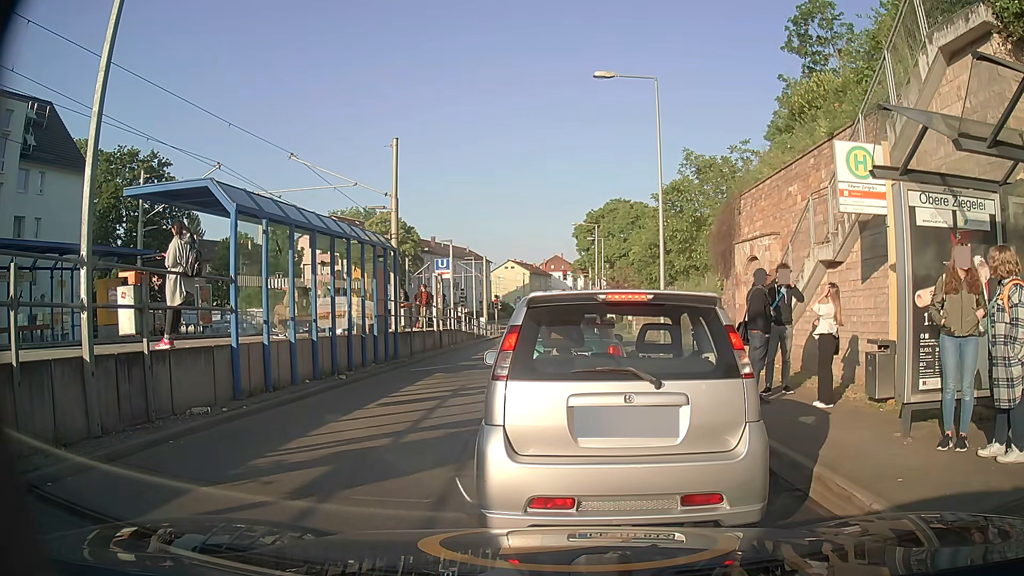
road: secondary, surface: asphalt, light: Day
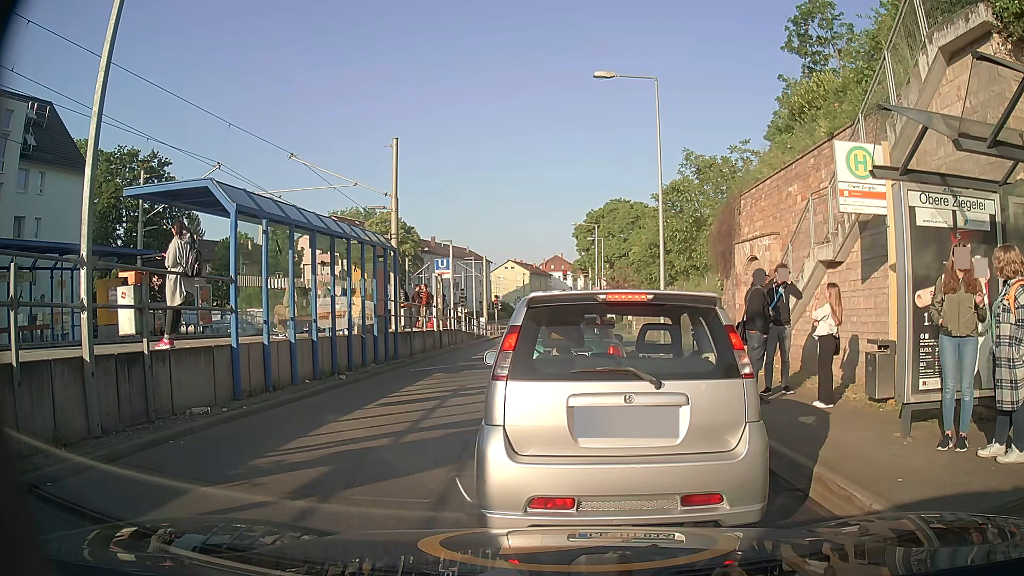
(0.0, 0.0) m; 0°
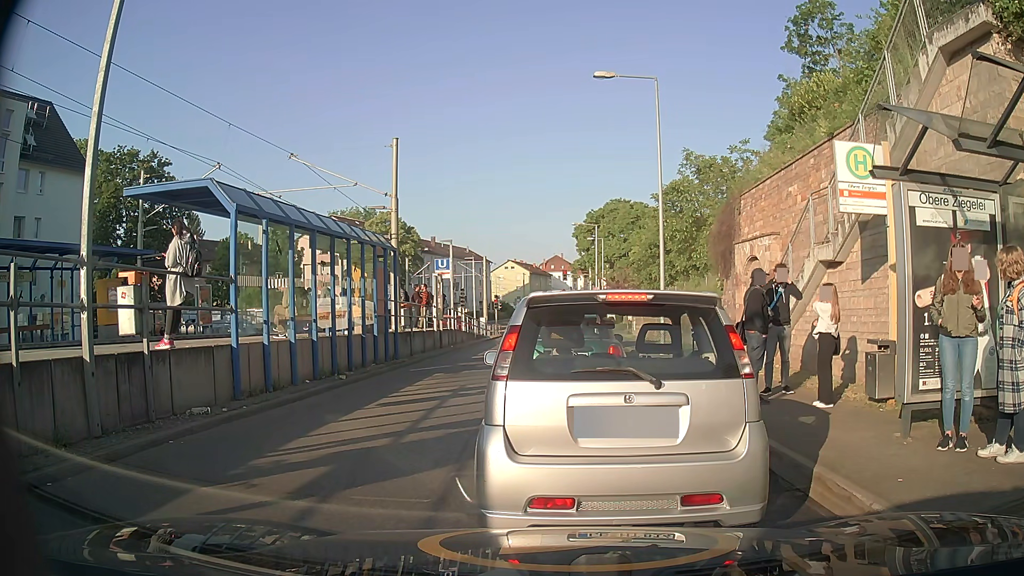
(0.0, 0.0) m; 0°
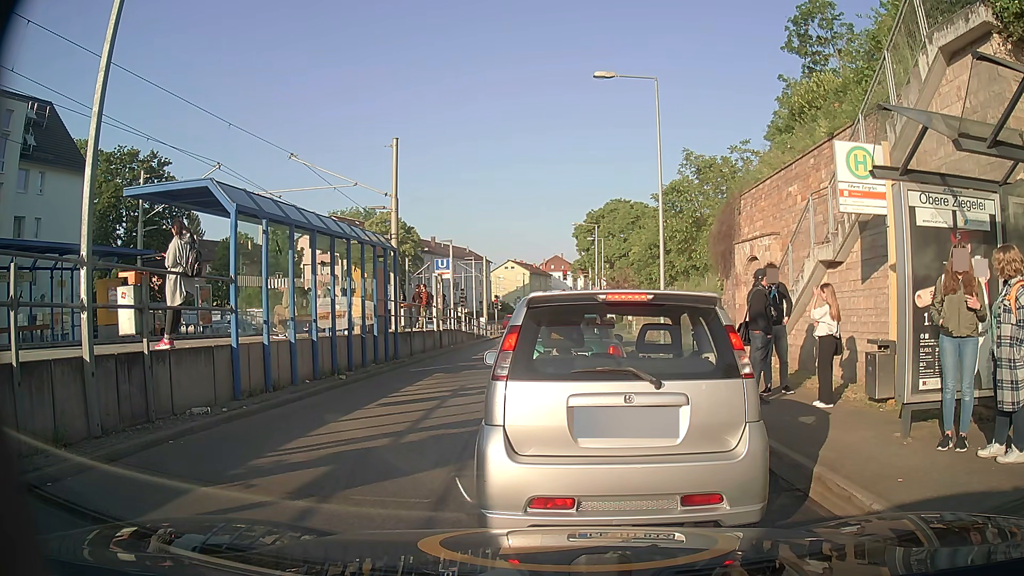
(0.0, 0.0) m; 0°
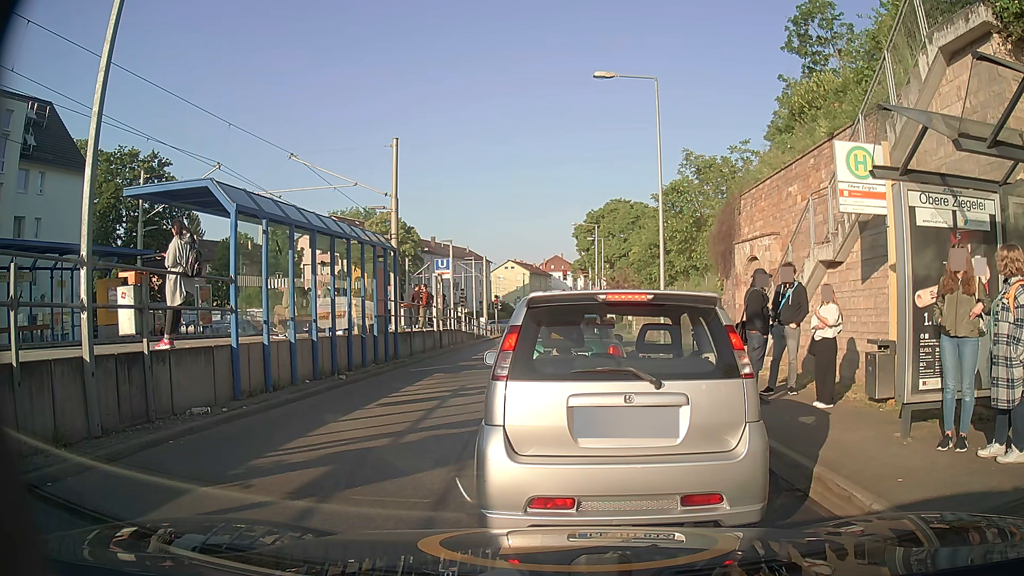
(0.0, 0.0) m; 0°
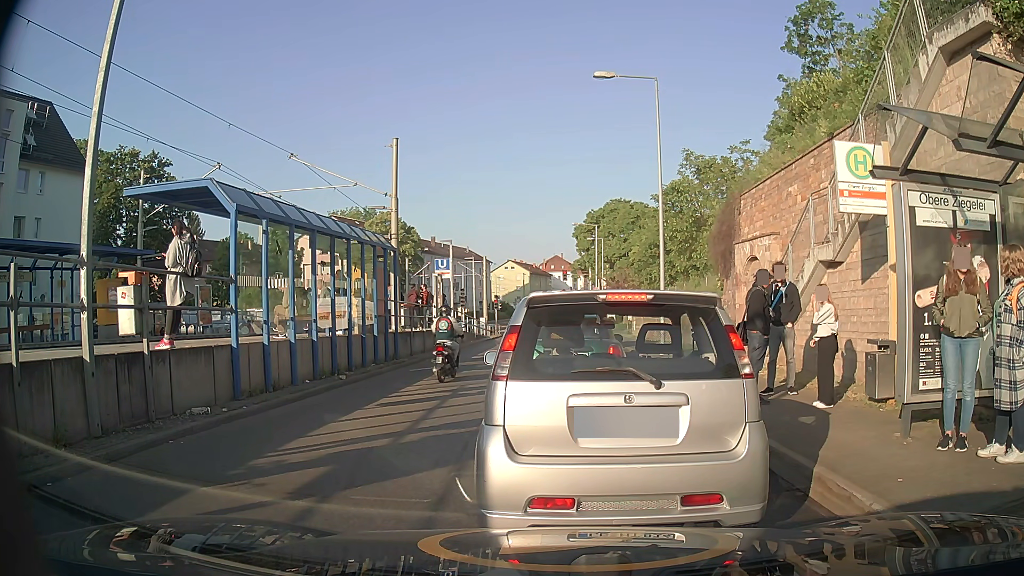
(0.0, 0.0) m; 0°
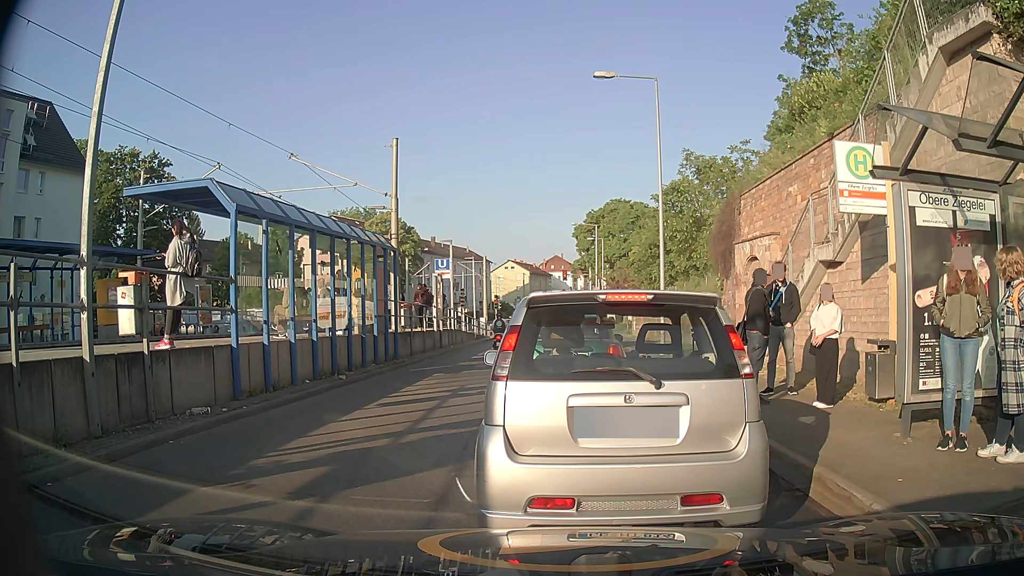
(0.0, 0.0) m; 0°
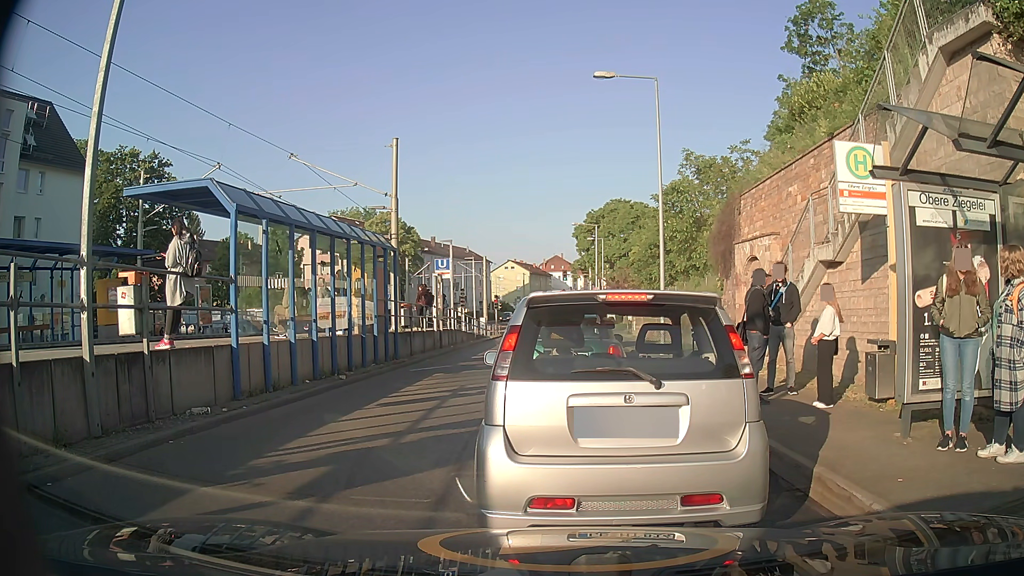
(0.0, 0.0) m; 0°
(0, +10) (0, +20) (+1, +30) (+1, +40) (+1, +50) (+1, +60) (0, +70) (0, +80) (-1, +90) (-1, +100) m
